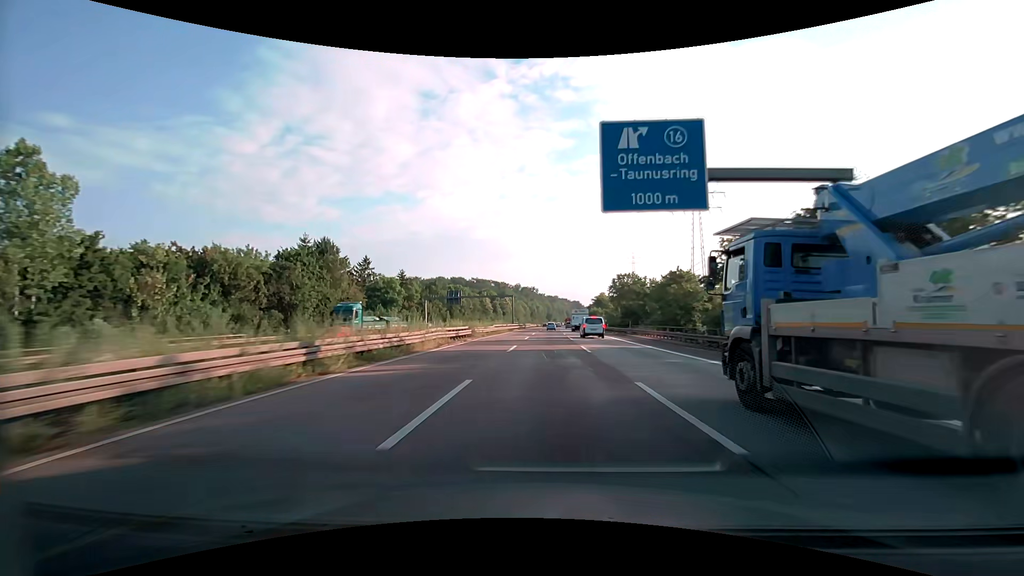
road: motorway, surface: asphalt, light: Day
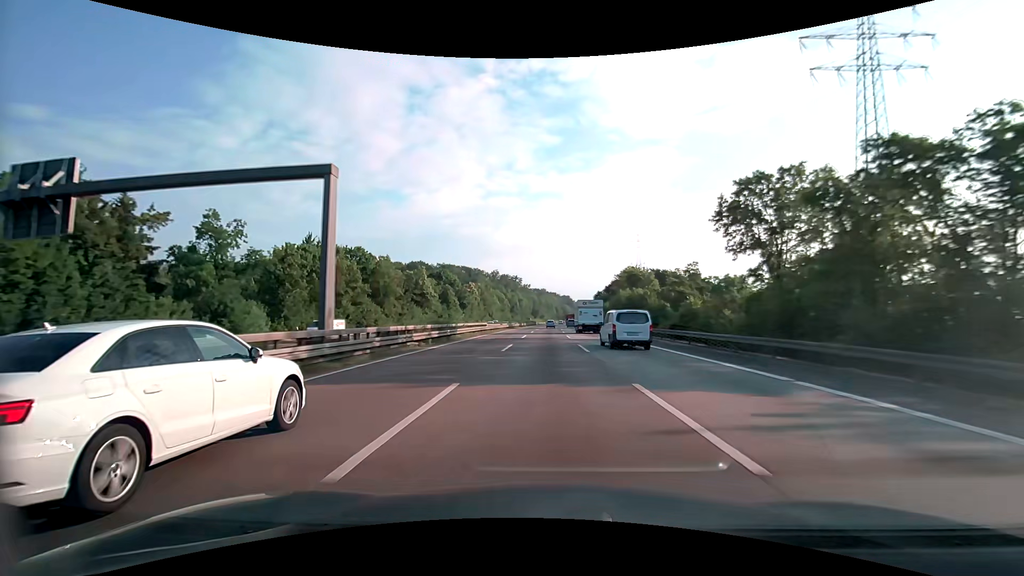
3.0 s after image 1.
(+1.2, +89.1) m; +2°
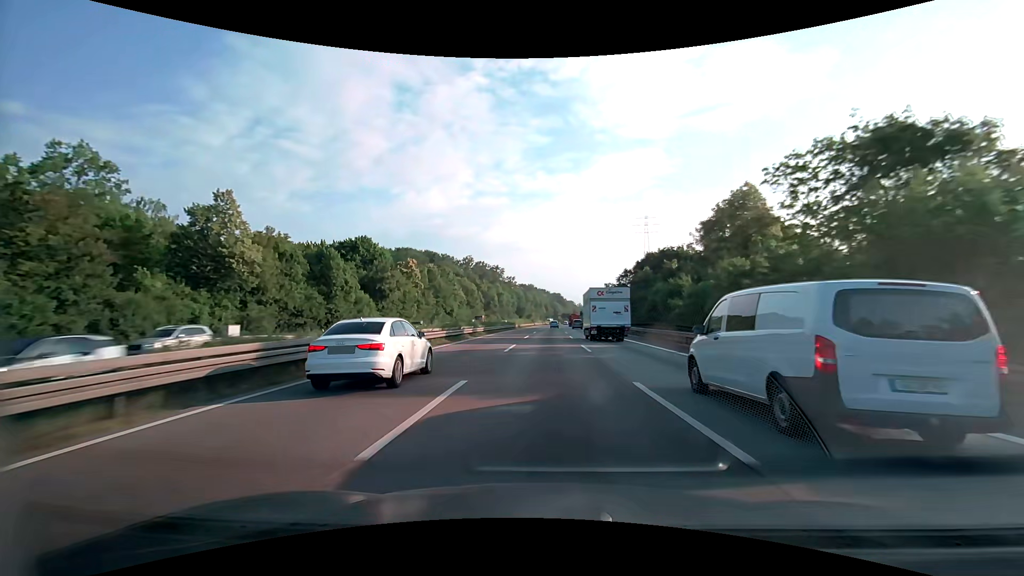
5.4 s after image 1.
(+0.6, +70.4) m; +1°
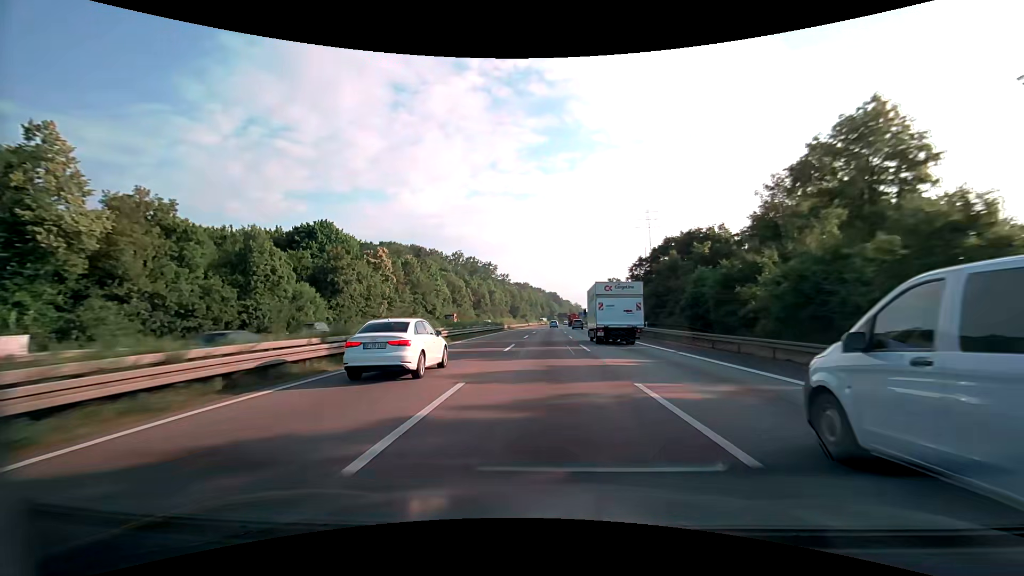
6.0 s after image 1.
(+0.1, +17.5) m; 0°
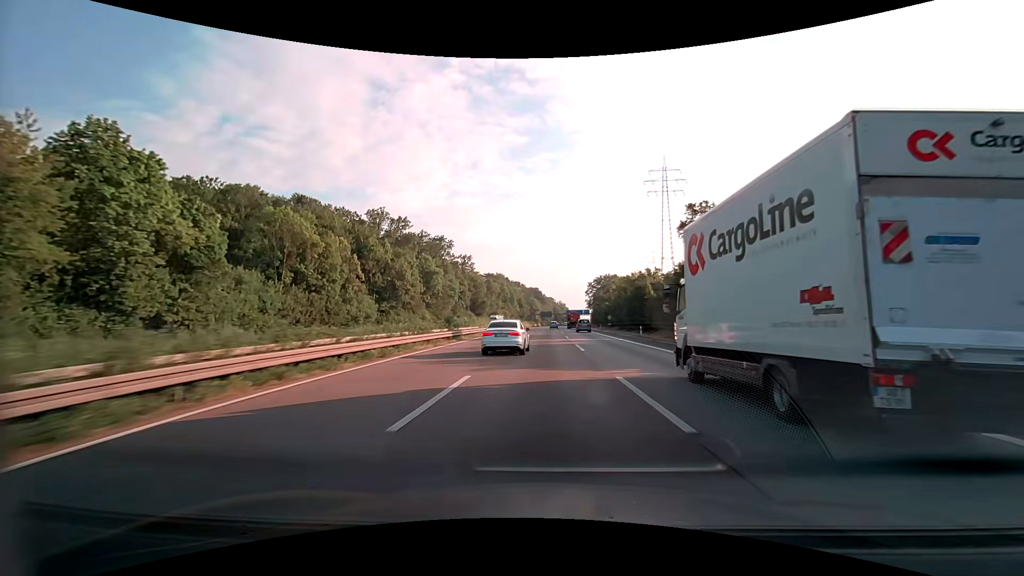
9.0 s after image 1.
(+1.7, +86.7) m; +2°
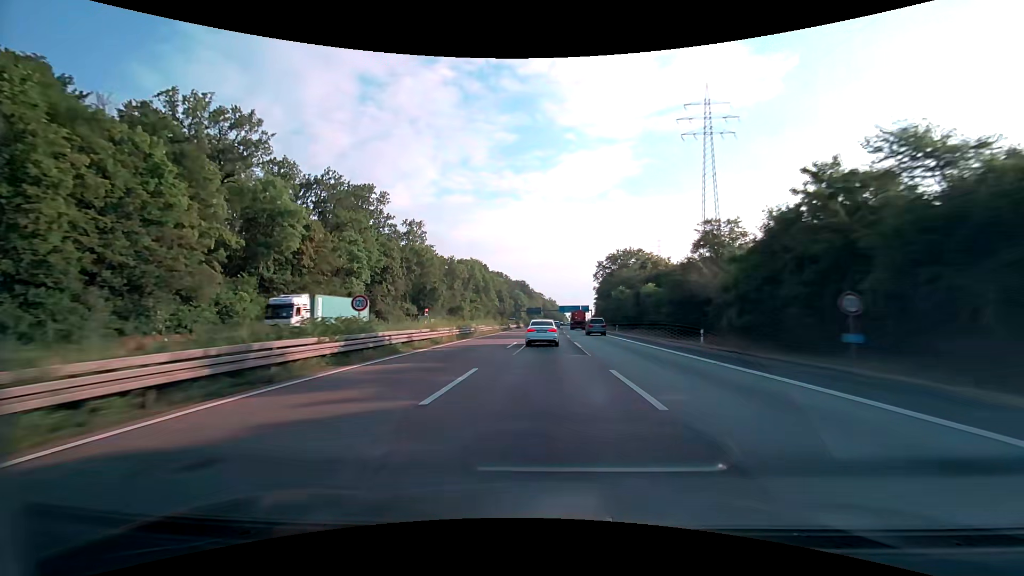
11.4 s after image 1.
(+0.8, +68.6) m; +1°
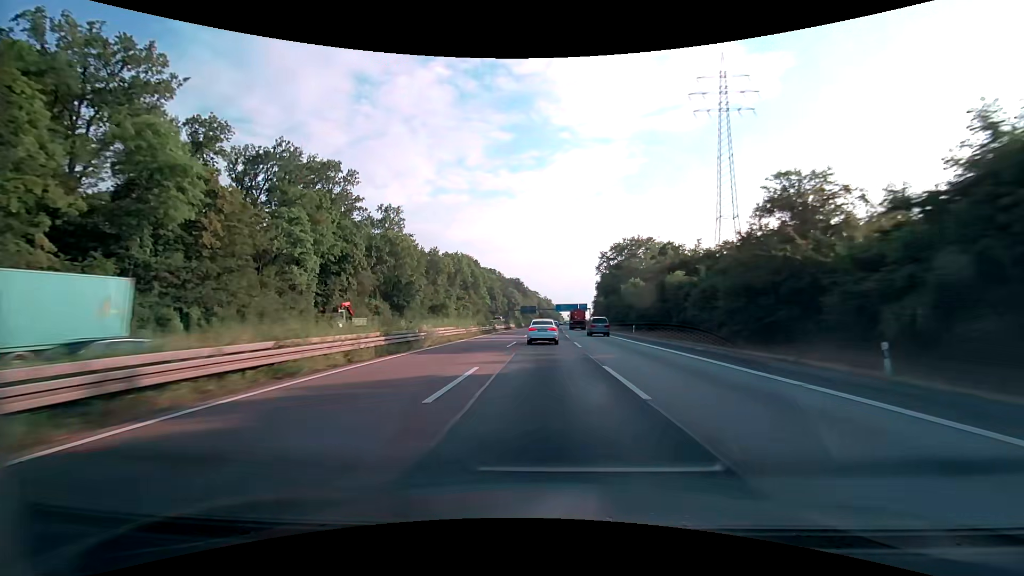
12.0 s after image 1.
(+0.1, +17.1) m; +1°
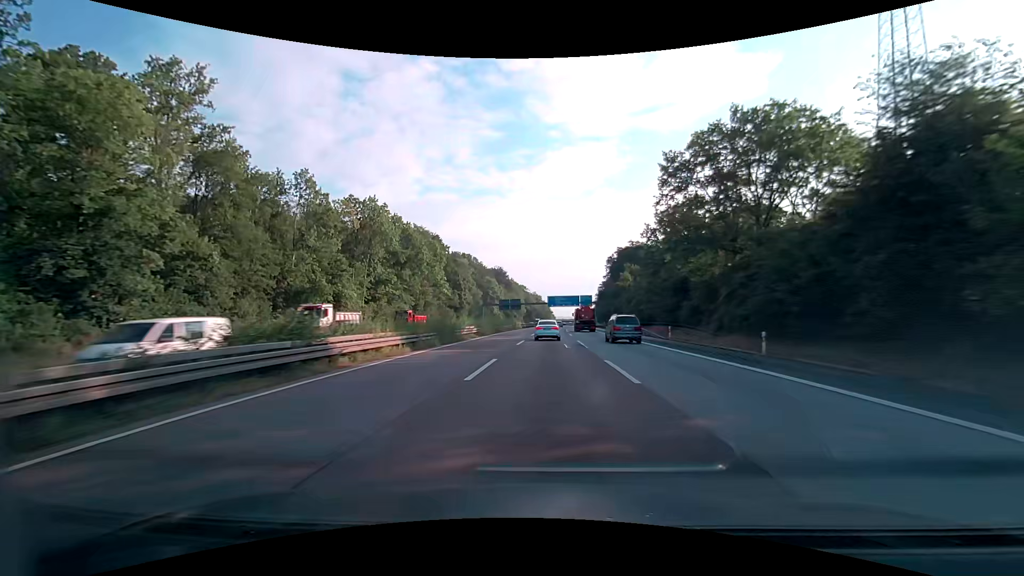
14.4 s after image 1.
(+0.9, +67.9) m; +1°
(0, +10) (0, +20) (0, +30) (0, +40) (0, +50) (+1, +60) (+1, +70) (+1, +80) (+2, +90) (+2, +100) m
